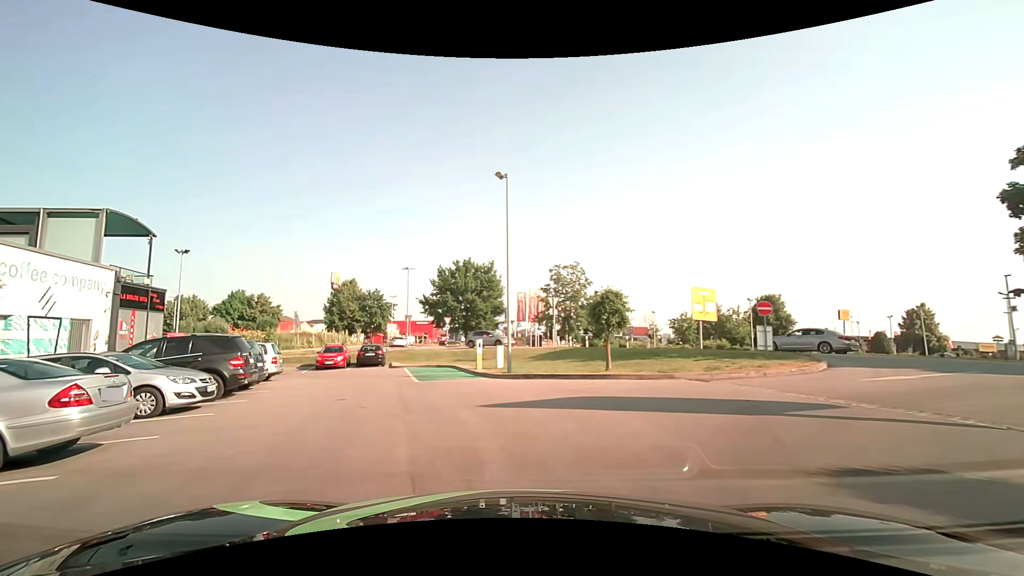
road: service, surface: asphalt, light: Day
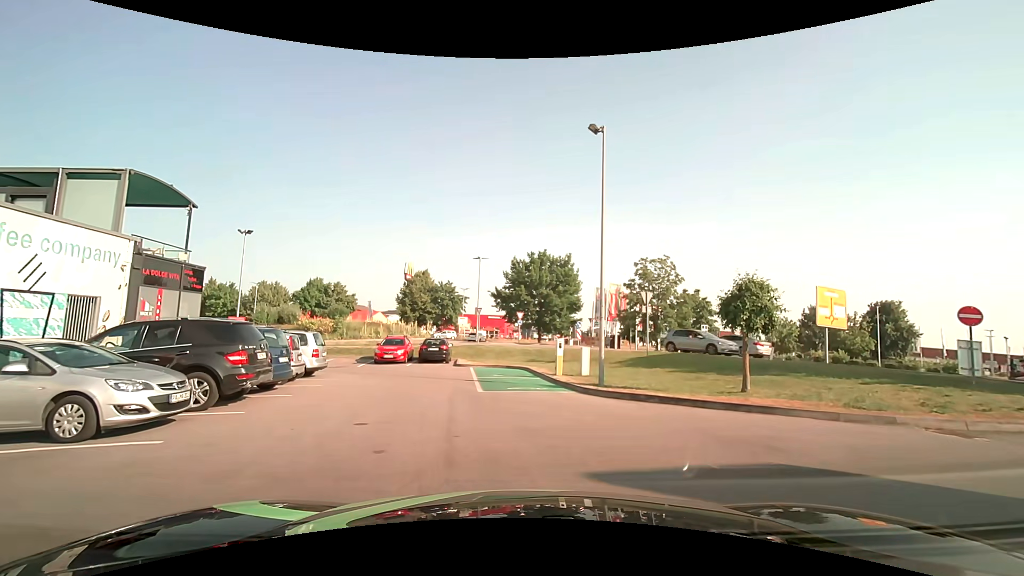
(-0.4, +4.5) m; -7°
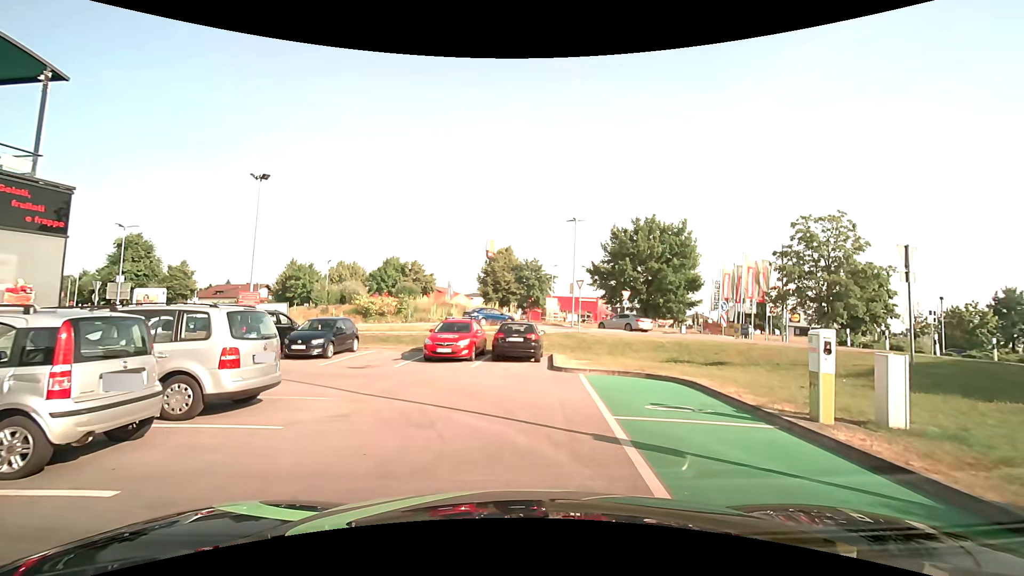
(-1.4, +10.8) m; -9°
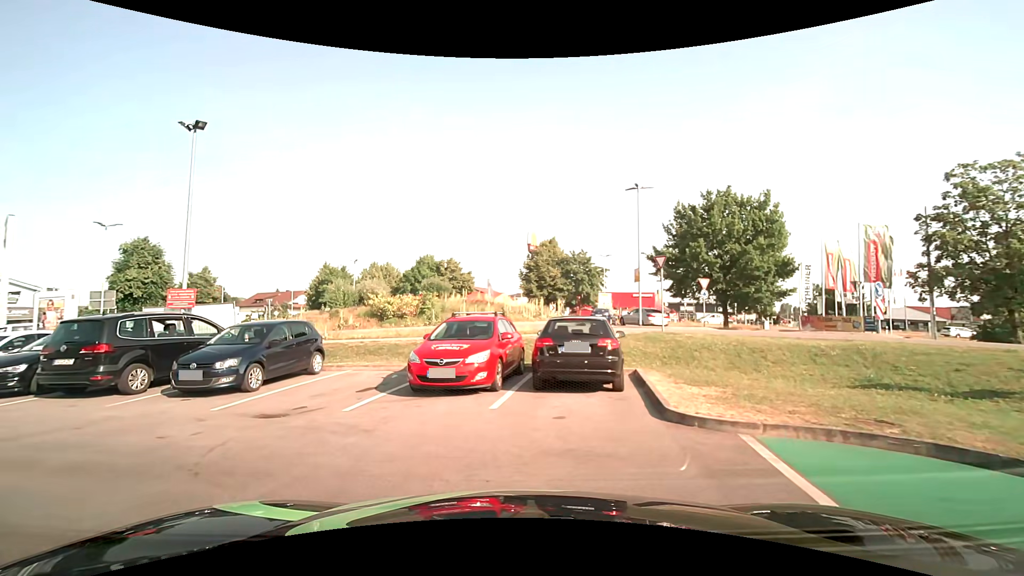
(-0.2, +8.1) m; -6°
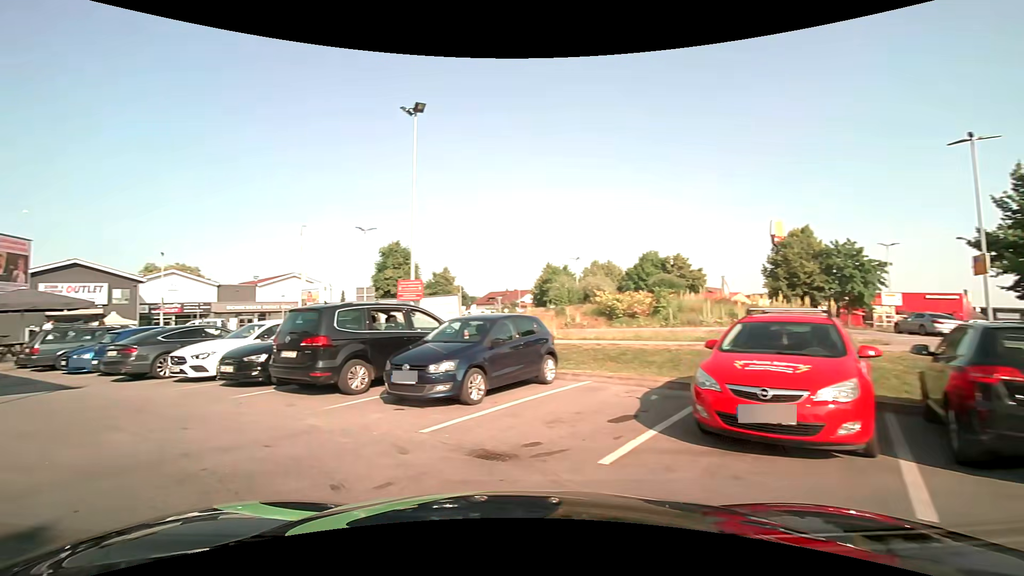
(-0.8, +3.6) m; -25°
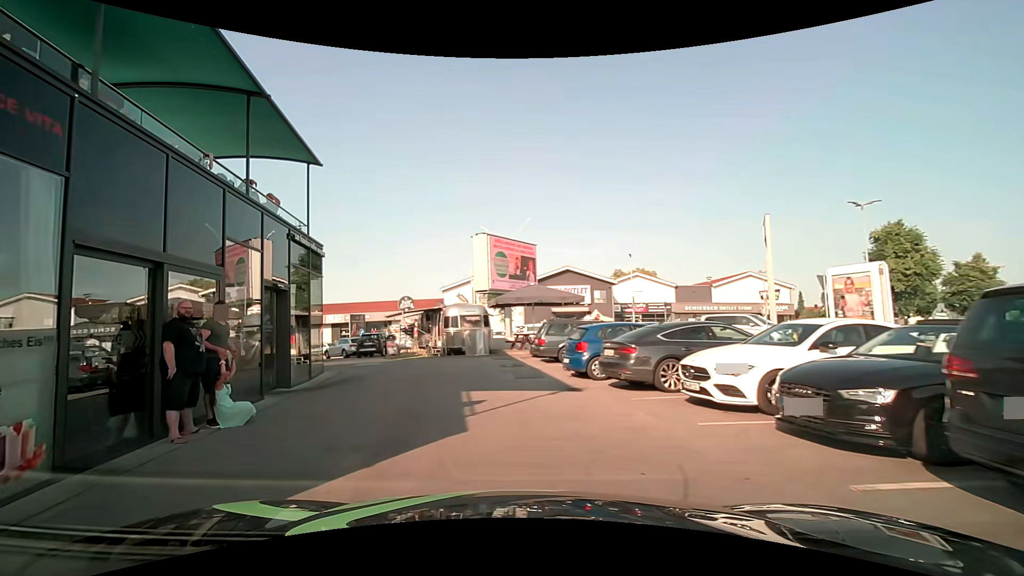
(-2.8, +5.4) m; -50°
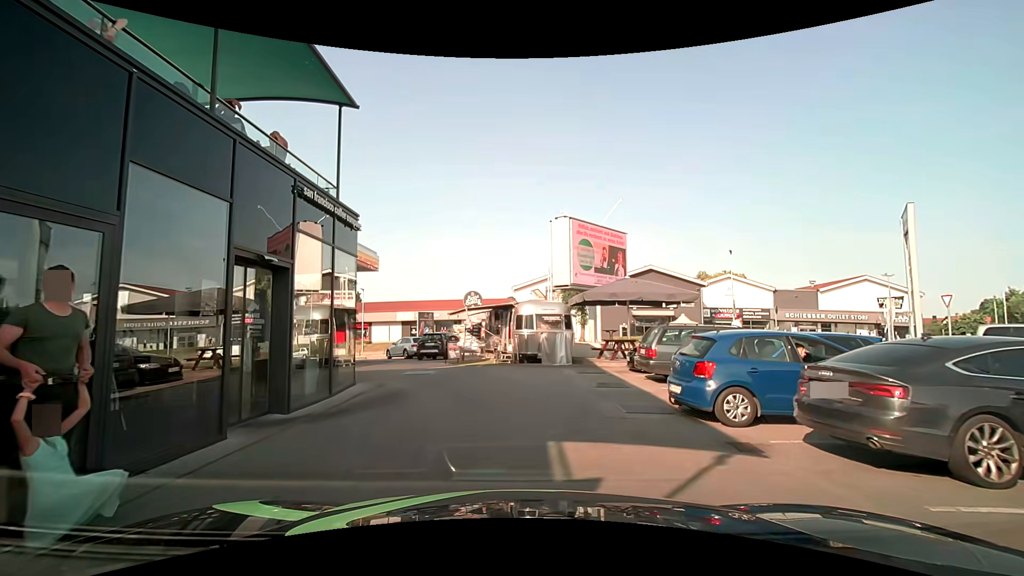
(-0.3, +4.6) m; -6°
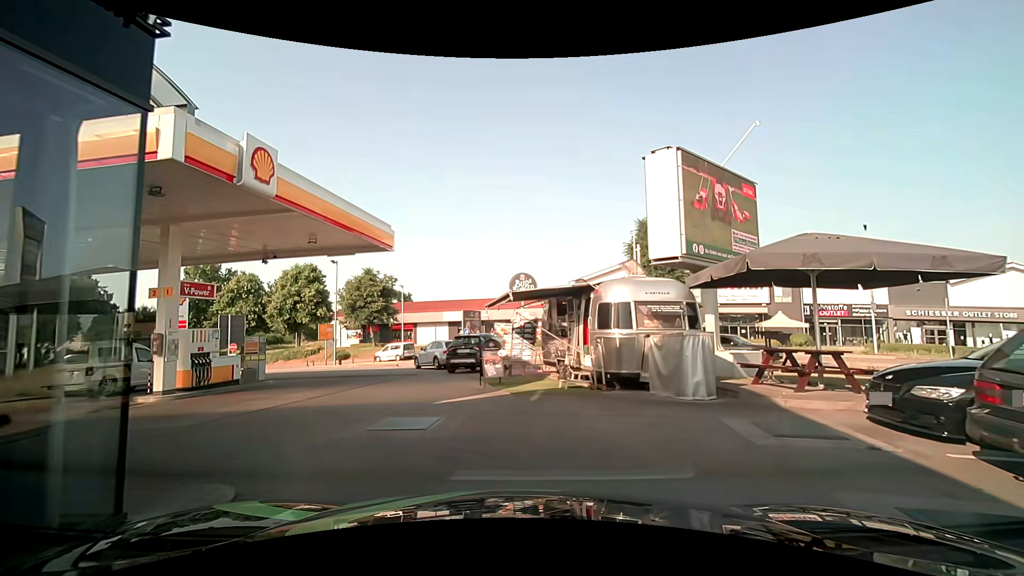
(-0.6, +8.2) m; -9°
